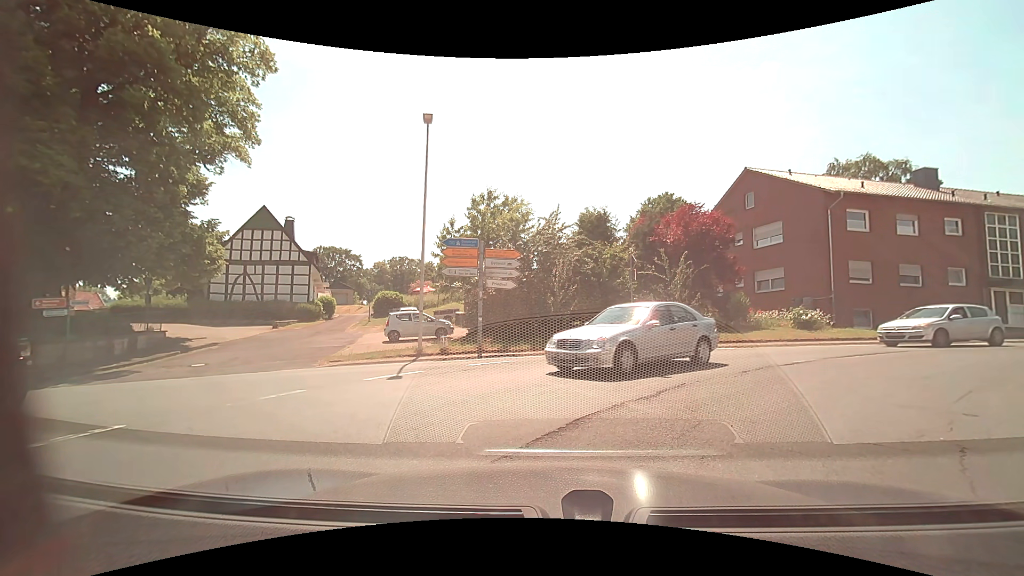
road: primary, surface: asphalt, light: Day
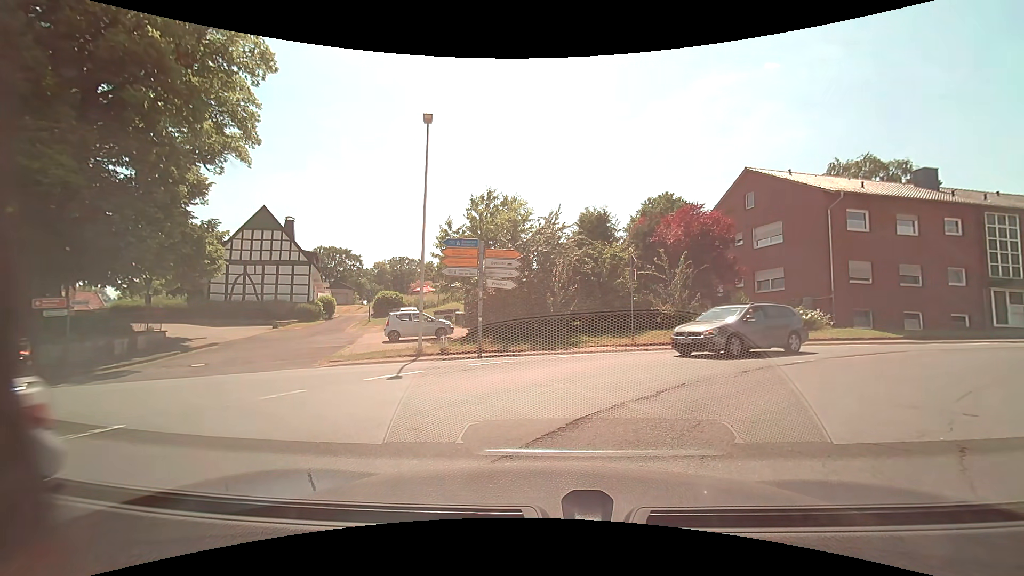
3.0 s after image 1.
(0.0, 0.0) m; 0°
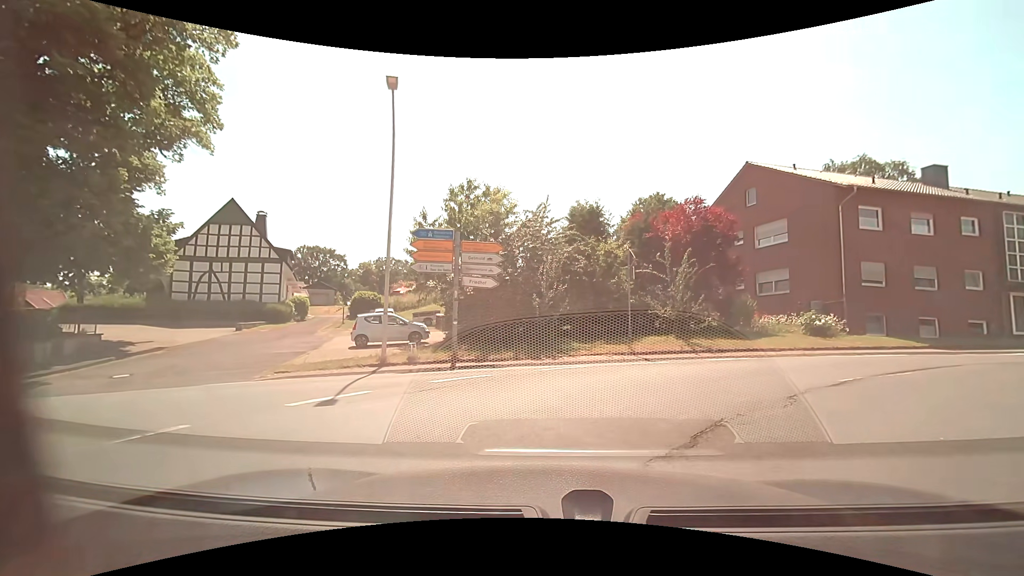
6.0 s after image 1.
(+0.2, +2.8) m; +3°
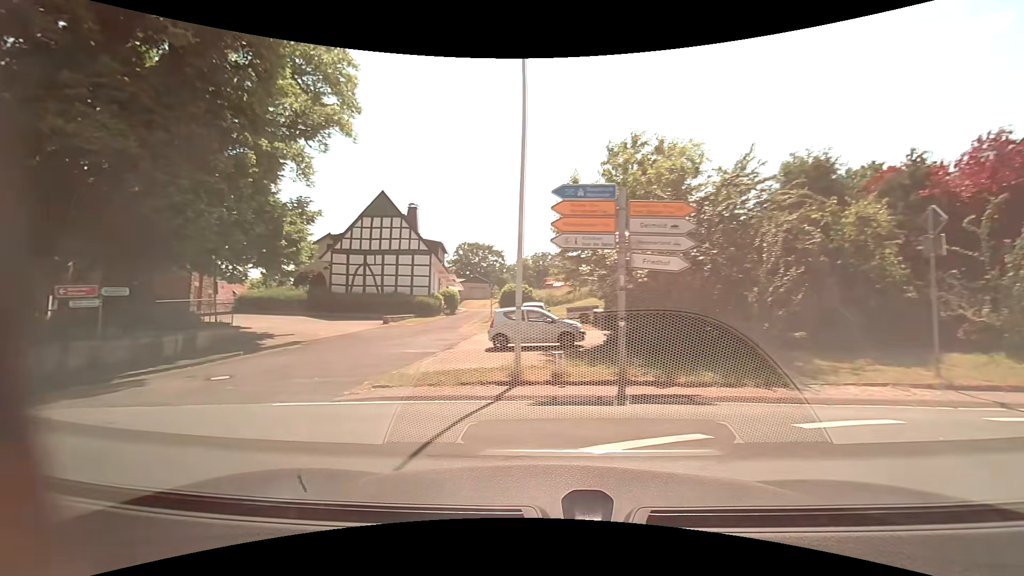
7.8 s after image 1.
(-0.3, +5.5) m; -15°
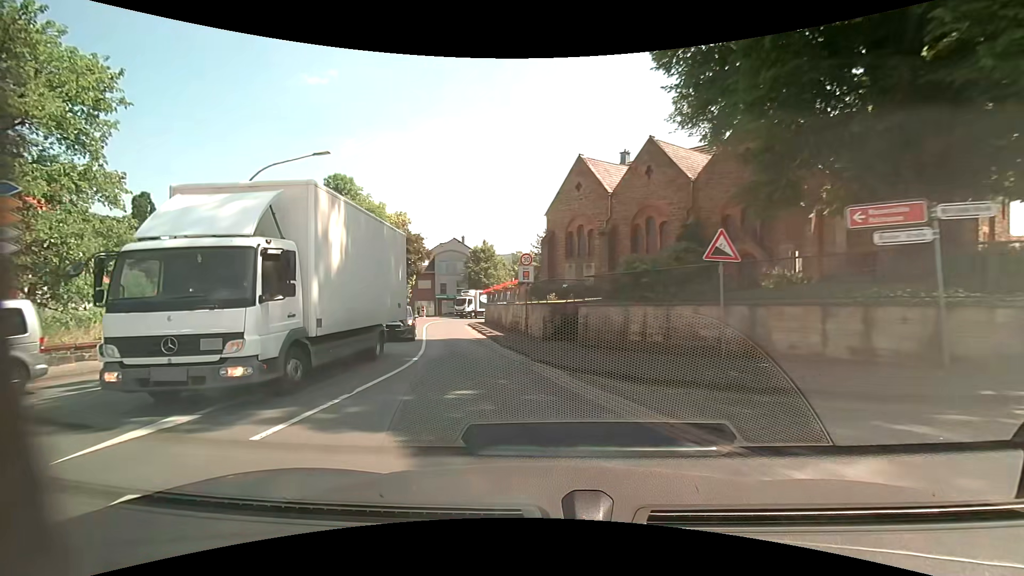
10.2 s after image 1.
(-6.7, +8.0) m; -72°
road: secondary
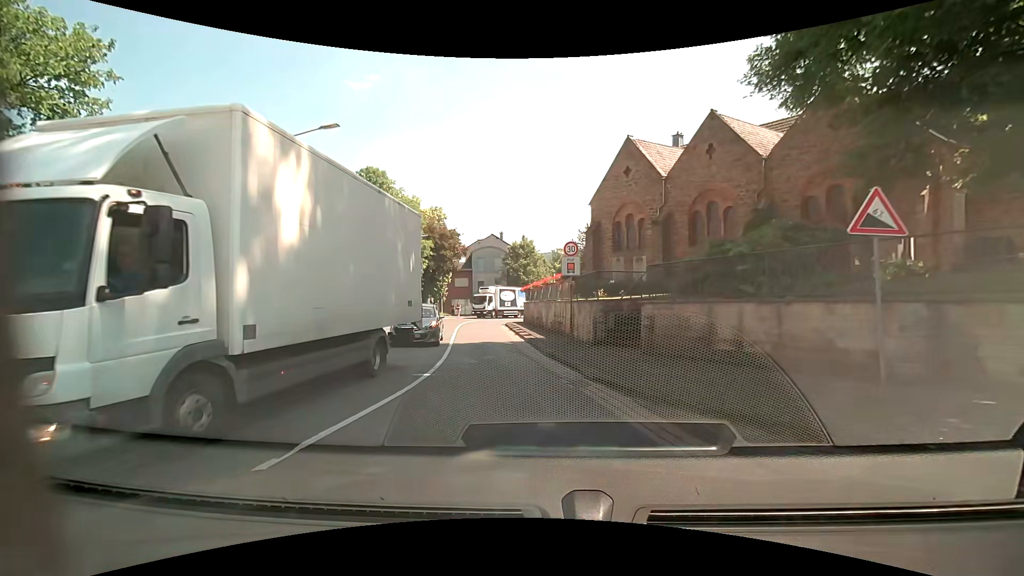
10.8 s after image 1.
(-0.1, +3.5) m; -4°
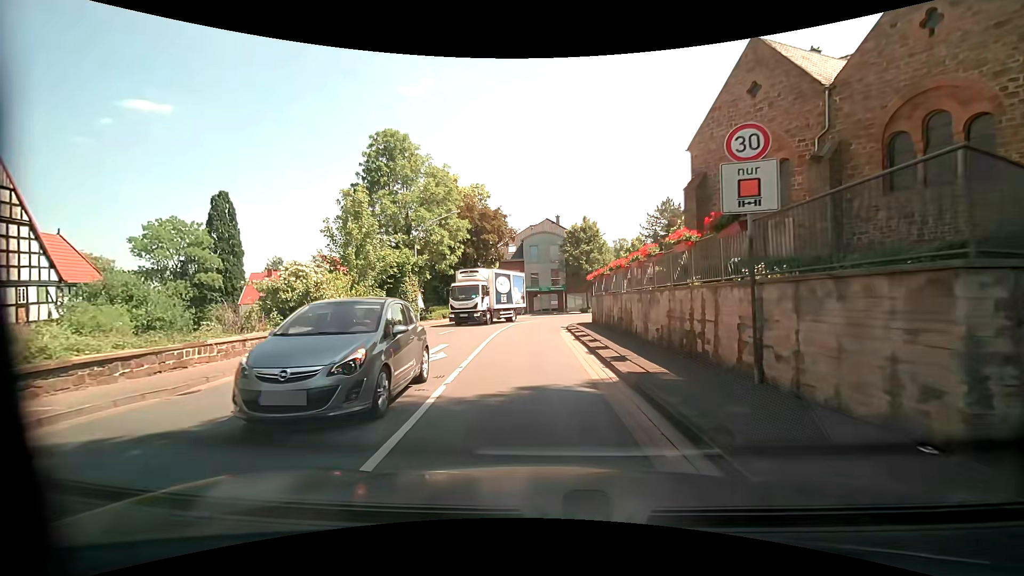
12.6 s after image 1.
(-1.0, +11.8) m; -6°
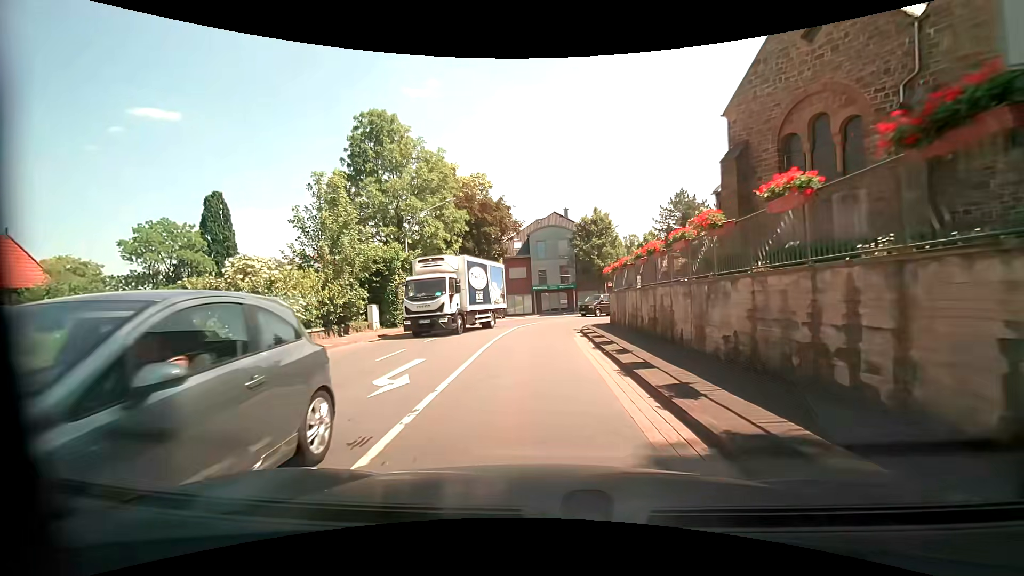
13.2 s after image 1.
(-0.1, +4.4) m; -2°
(0, +10) (-1, +20) (0, +30) (+3, +39) (+9, +47) (+19, +51) (+29, +51) (+39, +50) (+49, +50) (+59, +49) m
